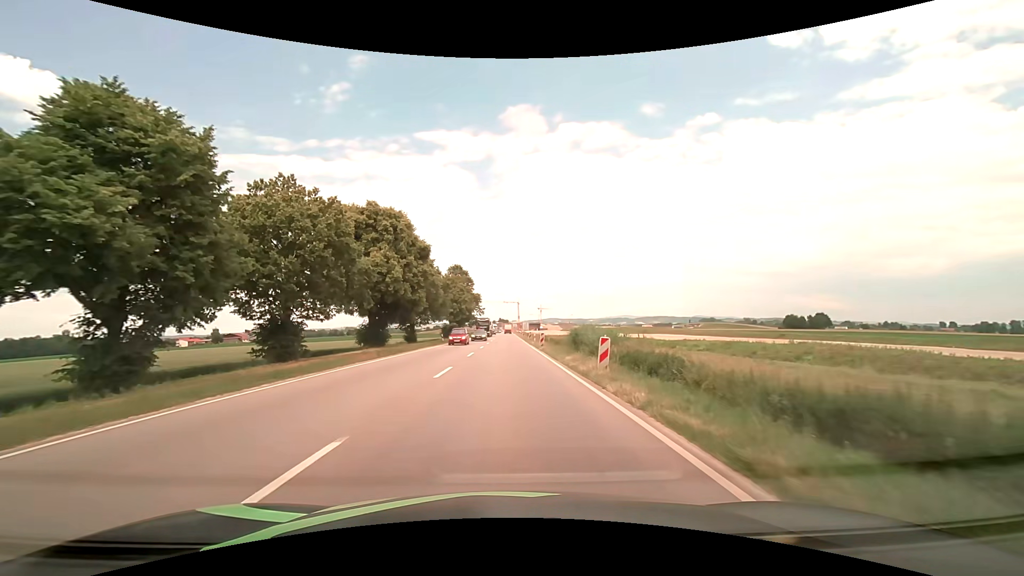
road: unclassified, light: Day
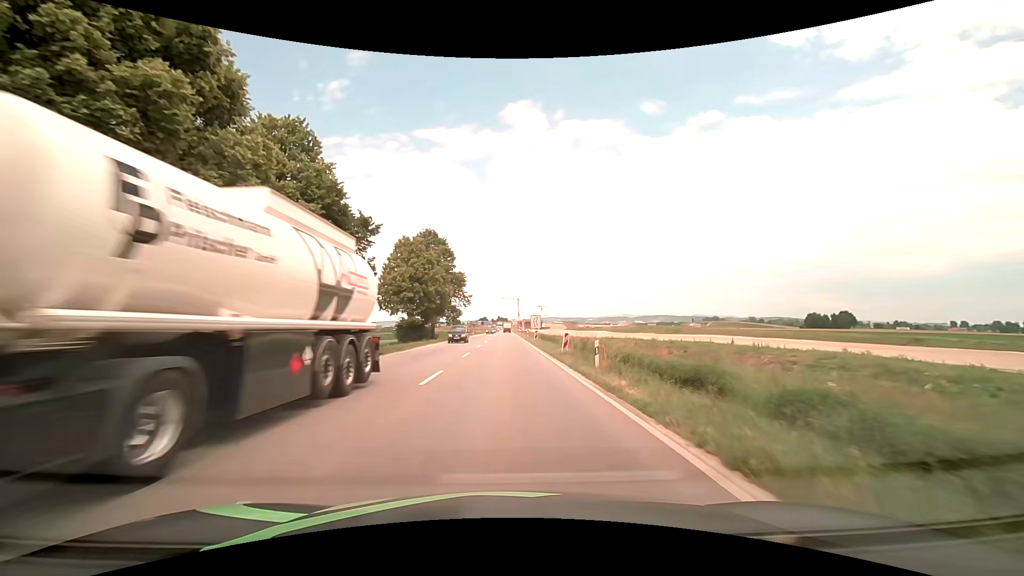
(+0.1, +38.1) m; 0°
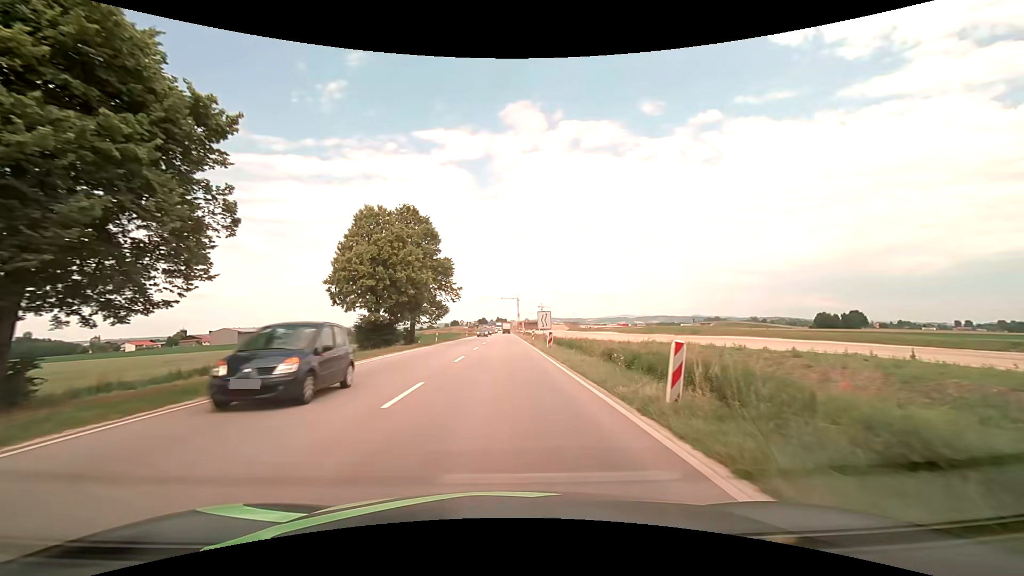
(+0.1, +15.2) m; 0°
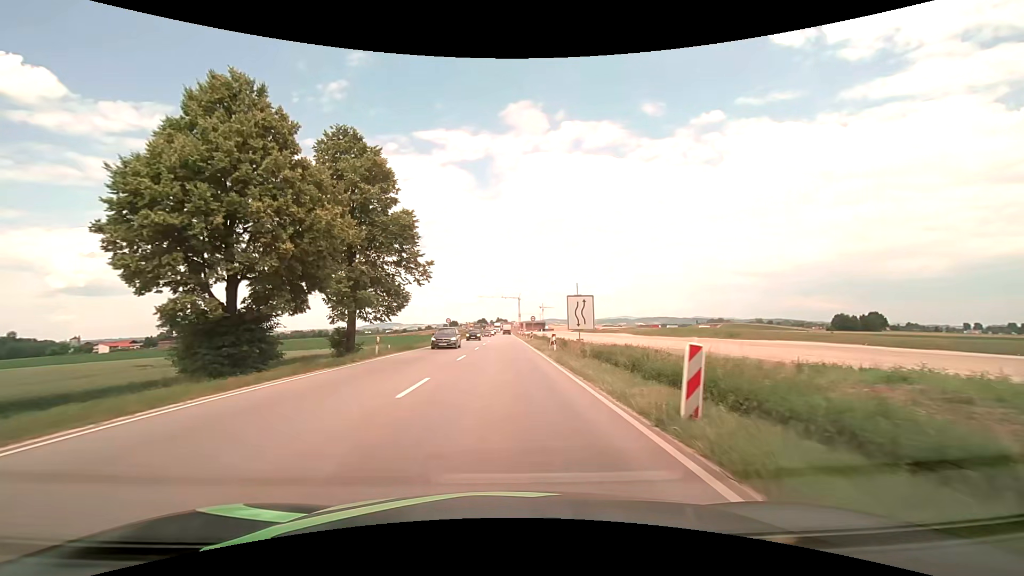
(0.0, +22.8) m; 0°
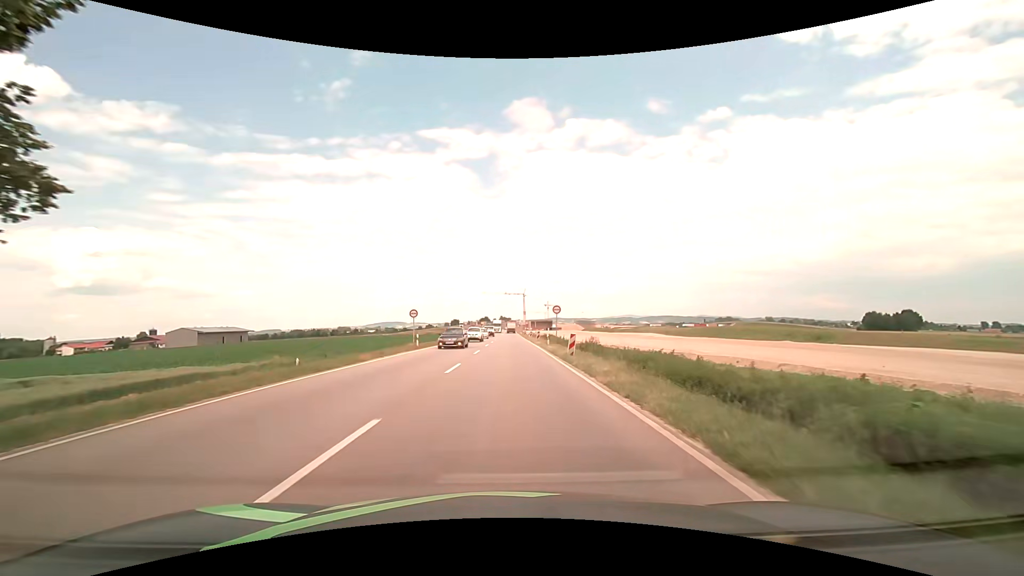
(-0.1, +30.4) m; 0°
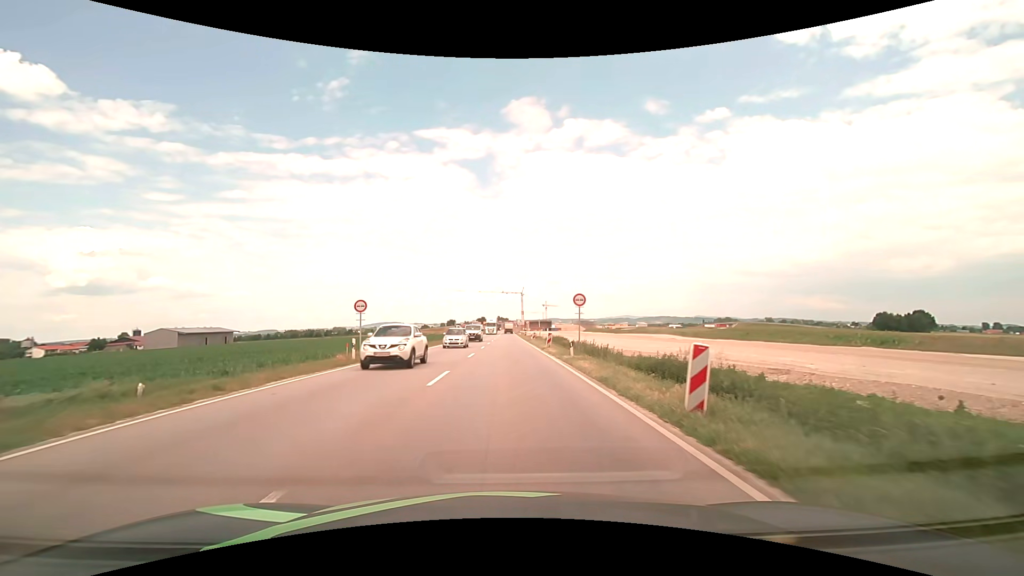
(0.0, +15.2) m; 0°
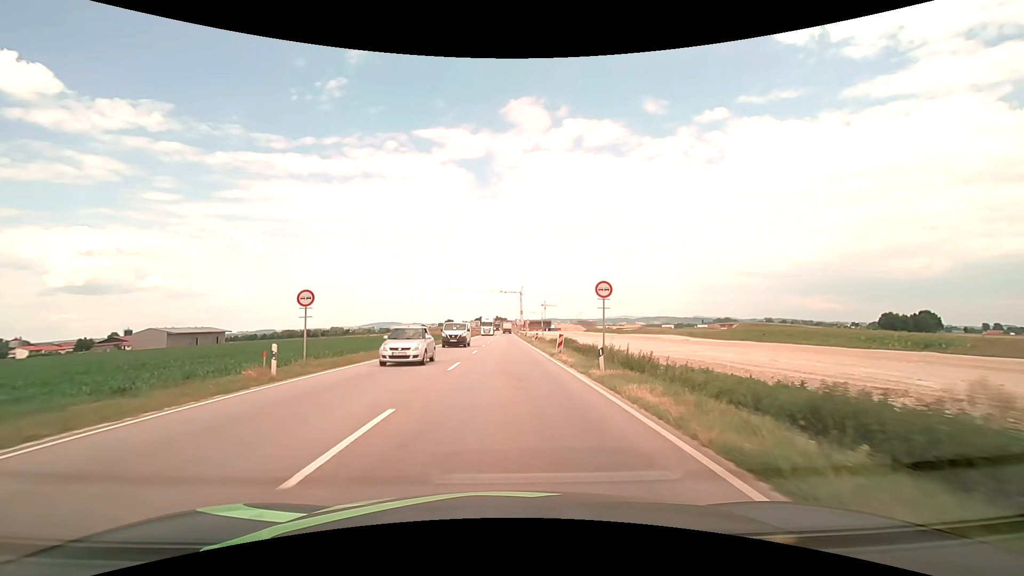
(0.0, +7.6) m; 0°
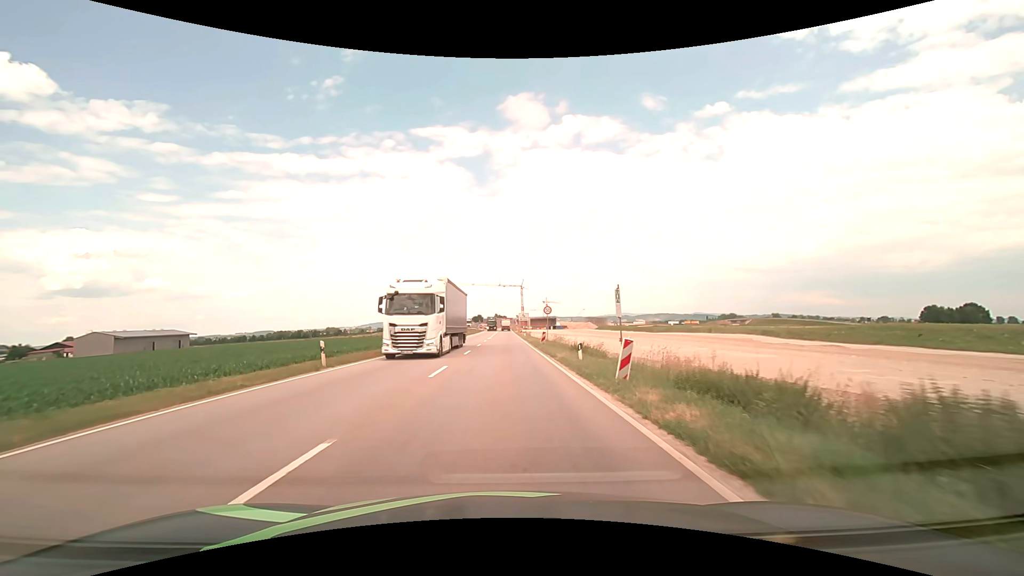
(+0.2, +38.2) m; 0°
(0, +10) (0, +20) (0, +30) (0, +40) (0, +50) (0, +60) (0, +70) (0, +80) (0, +90) (0, +100) m
